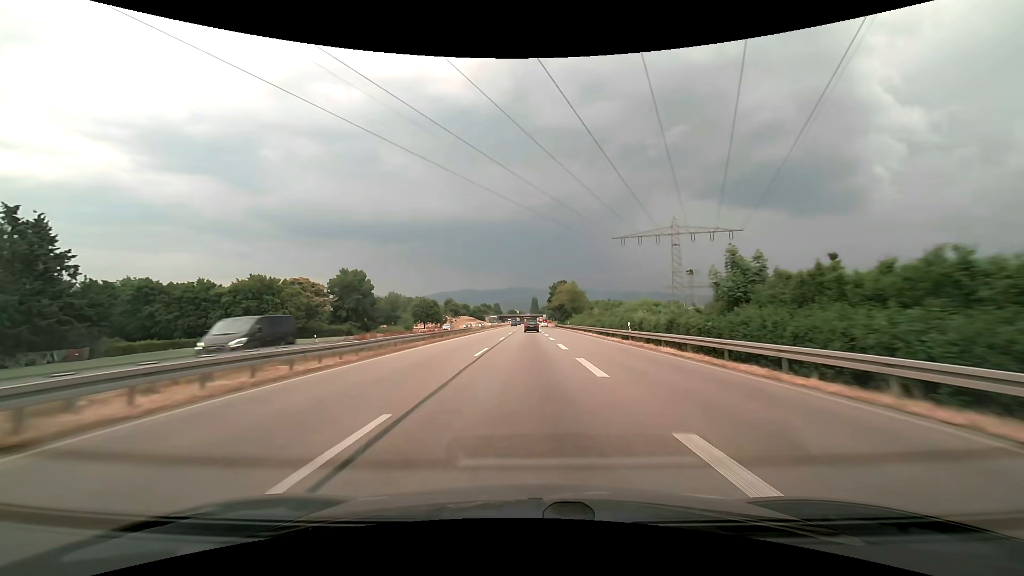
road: trunk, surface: asphalt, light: Day
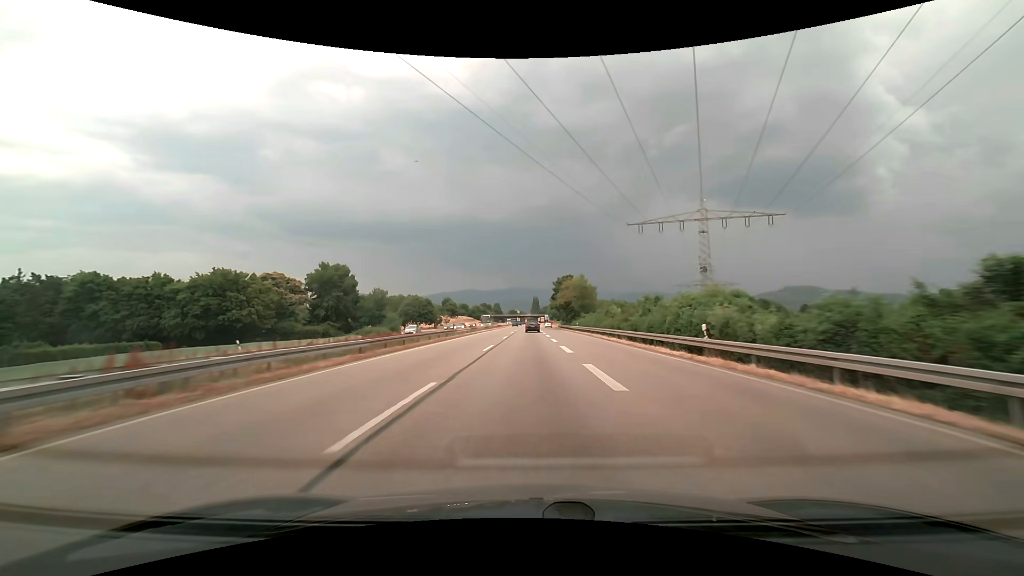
(0.0, +14.3) m; 0°
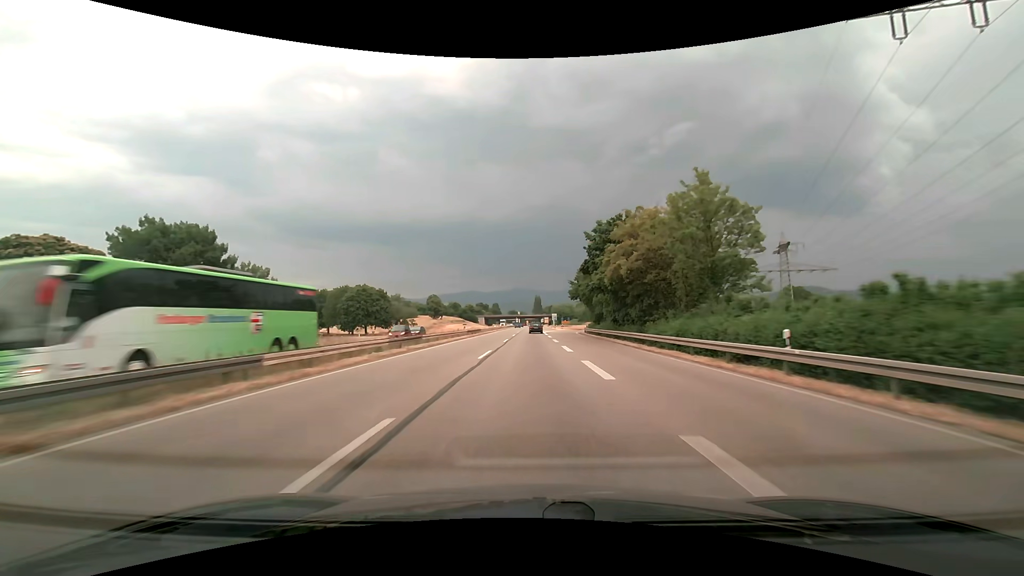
(-0.1, +57.9) m; 0°
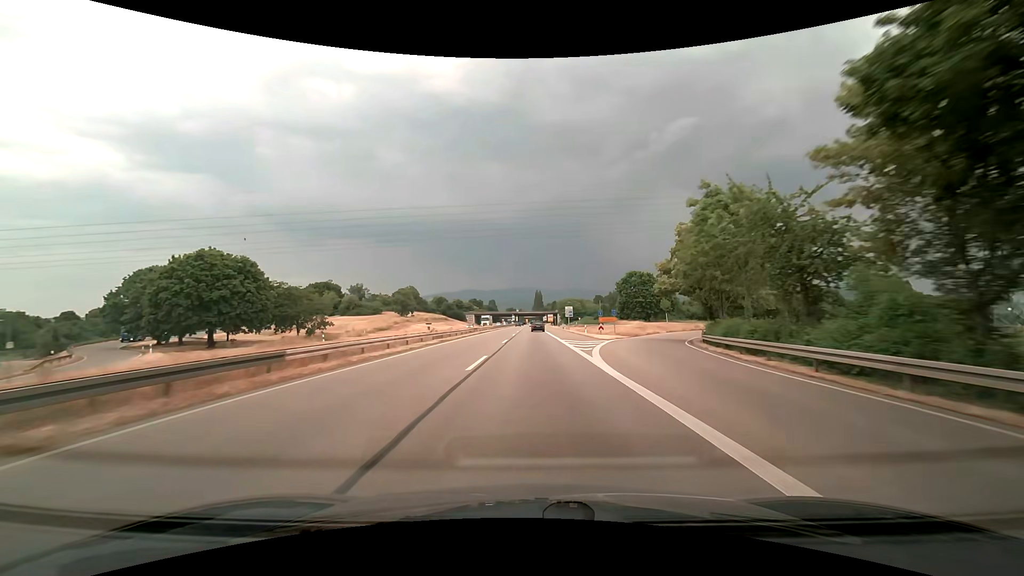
(0.0, +59.4) m; 0°
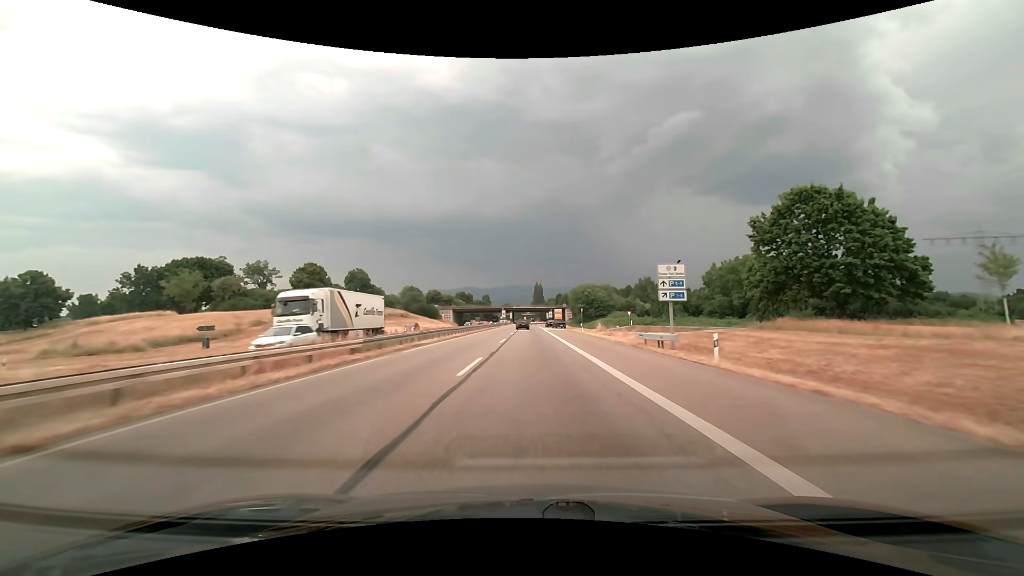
(+0.1, +73.4) m; 0°
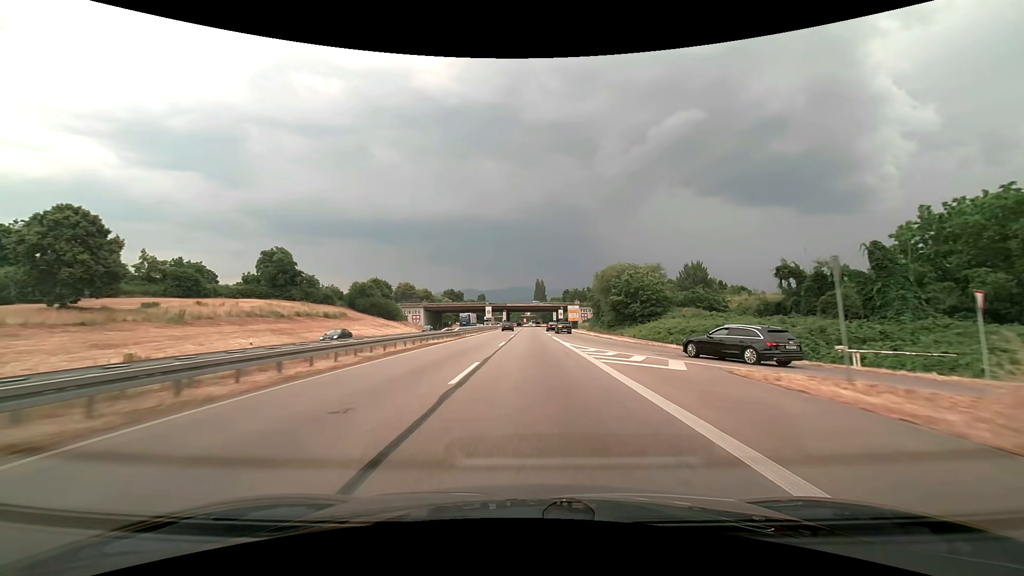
(-0.2, +55.3) m; 0°
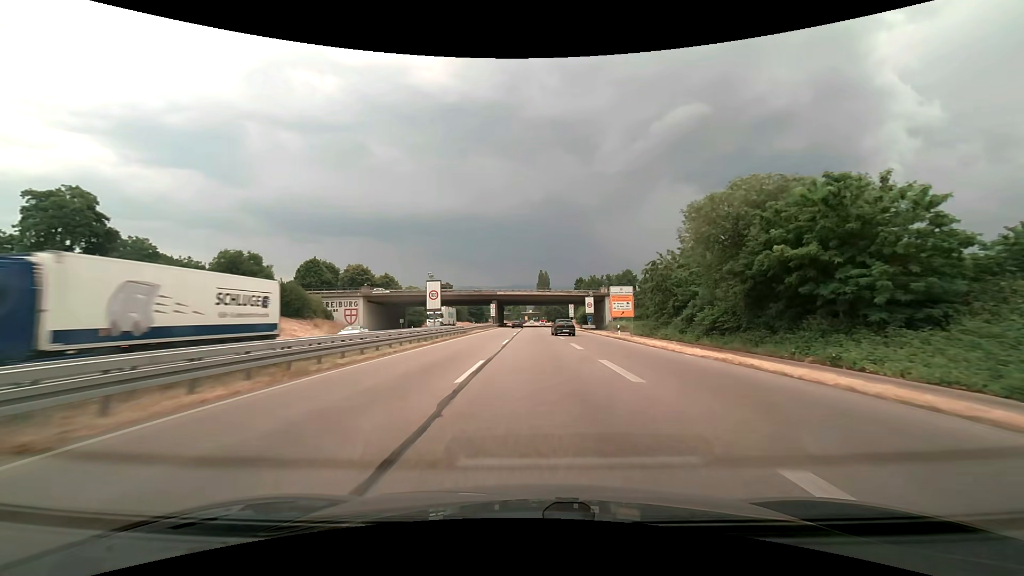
(-0.1, +53.9) m; 0°
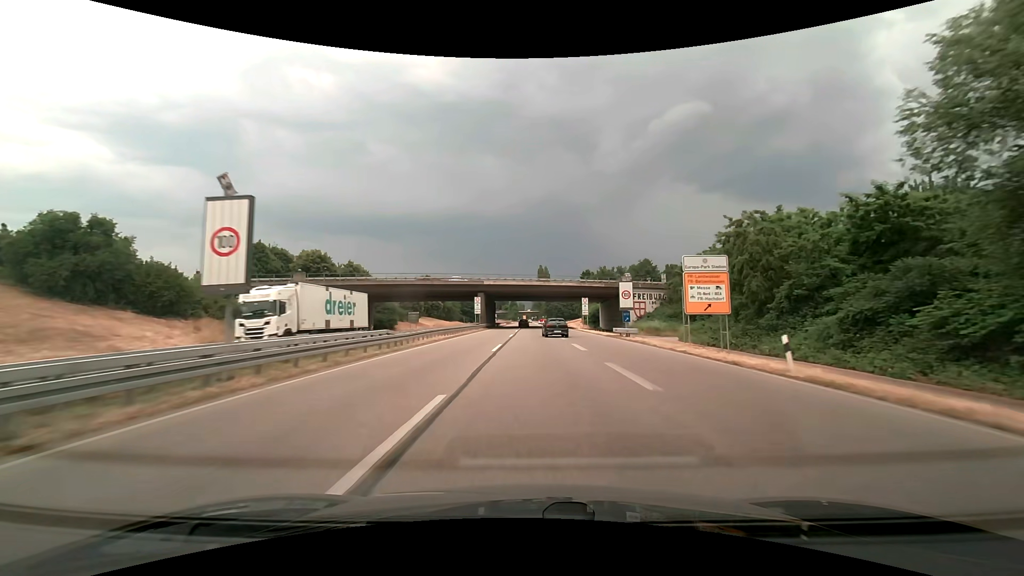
(0.0, +25.5) m; 0°
(0, +10) (0, +20) (0, +30) (0, +40) (0, +50) (0, +60) (0, +70) (0, +80) (0, +90) (+1, +100) m
